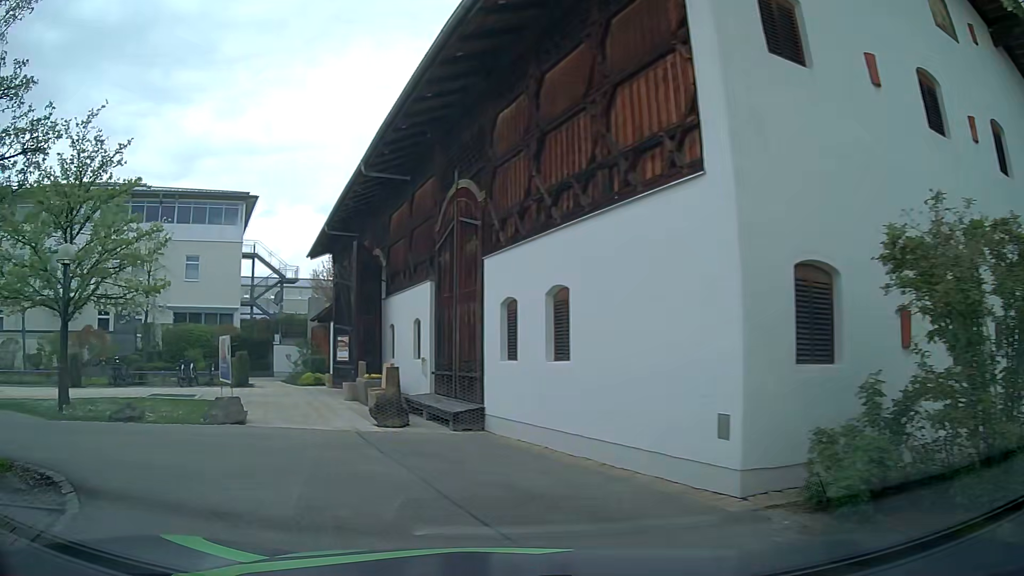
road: service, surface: asphalt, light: Day
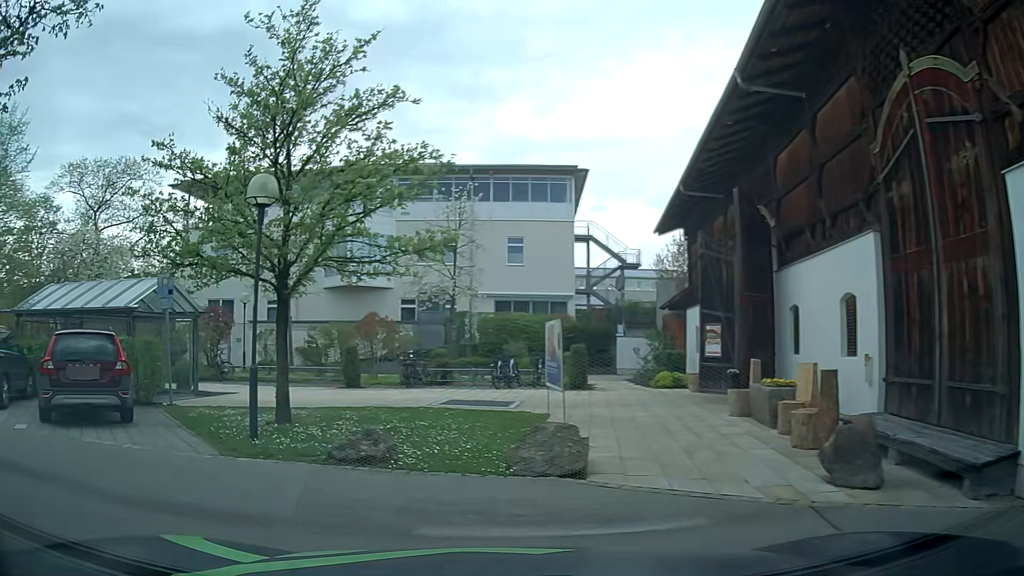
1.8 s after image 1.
(-1.4, +5.8) m; -29°
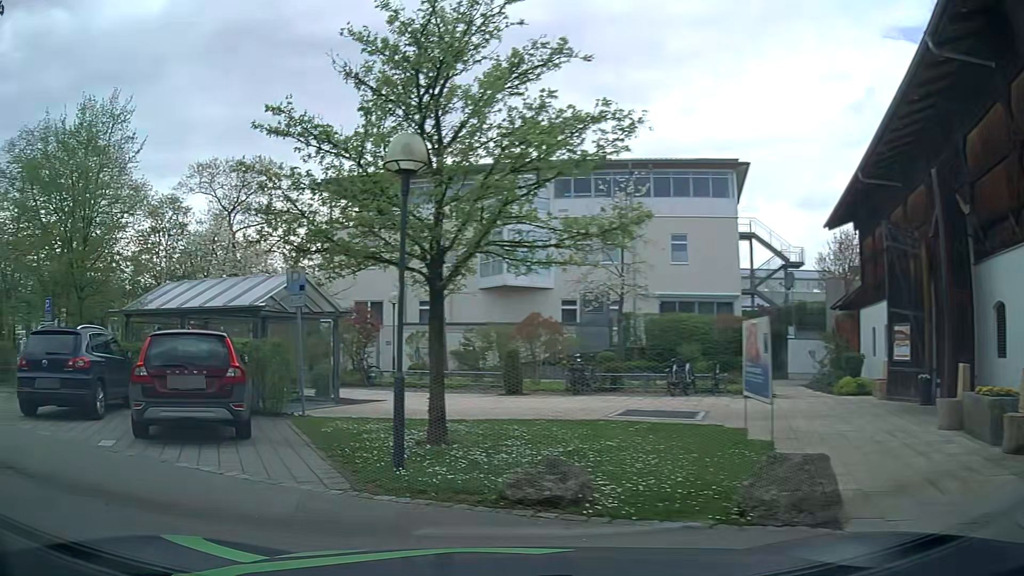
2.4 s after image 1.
(-0.2, +1.9) m; -11°
